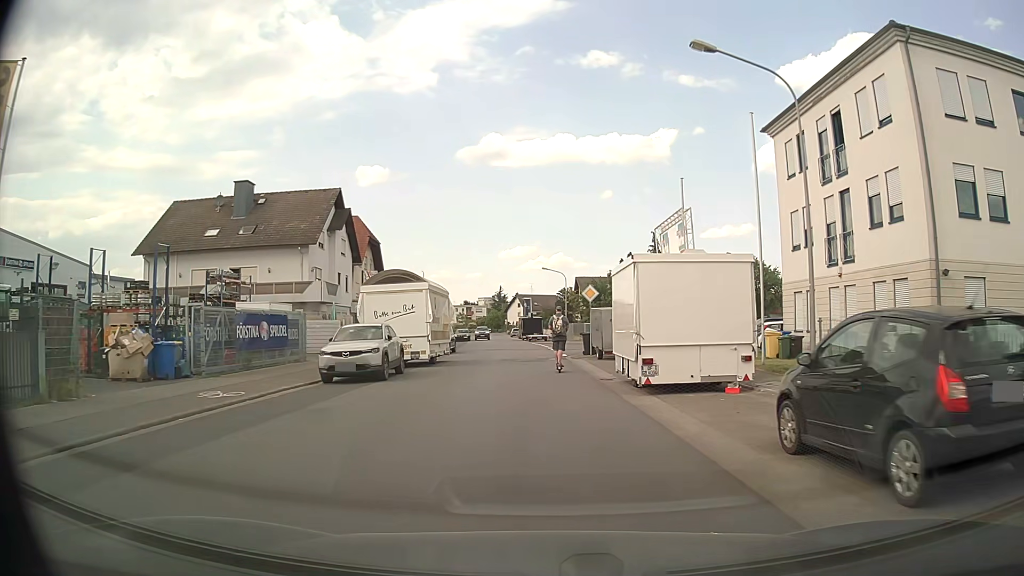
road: unclassified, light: Day
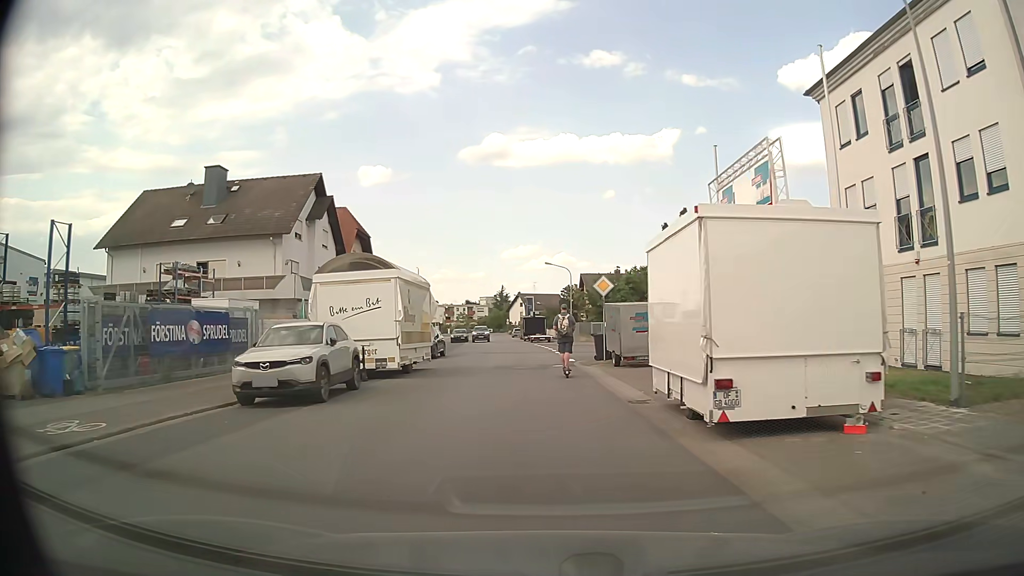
(0.0, +5.4) m; -1°
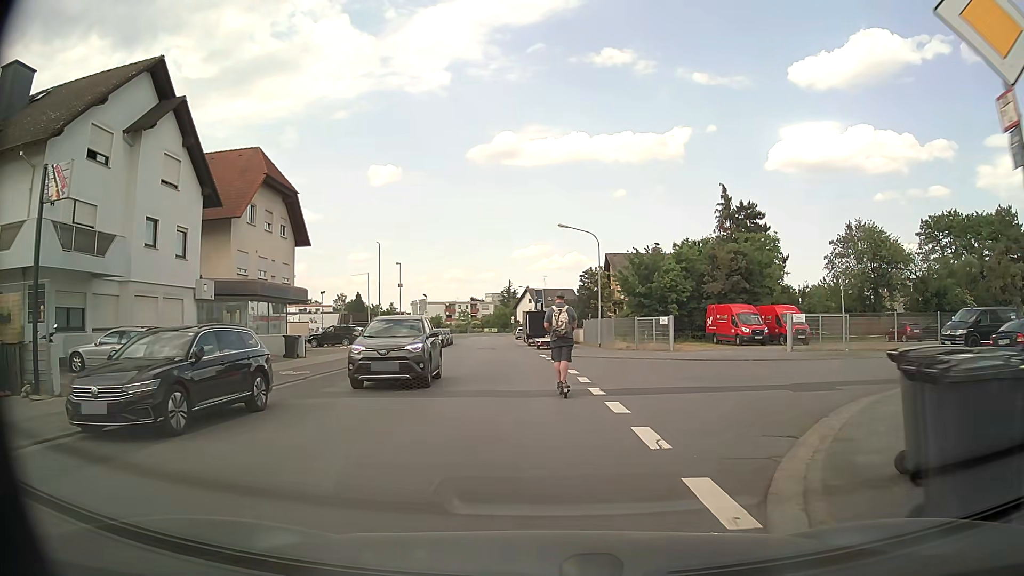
(0.0, +23.1) m; -1°
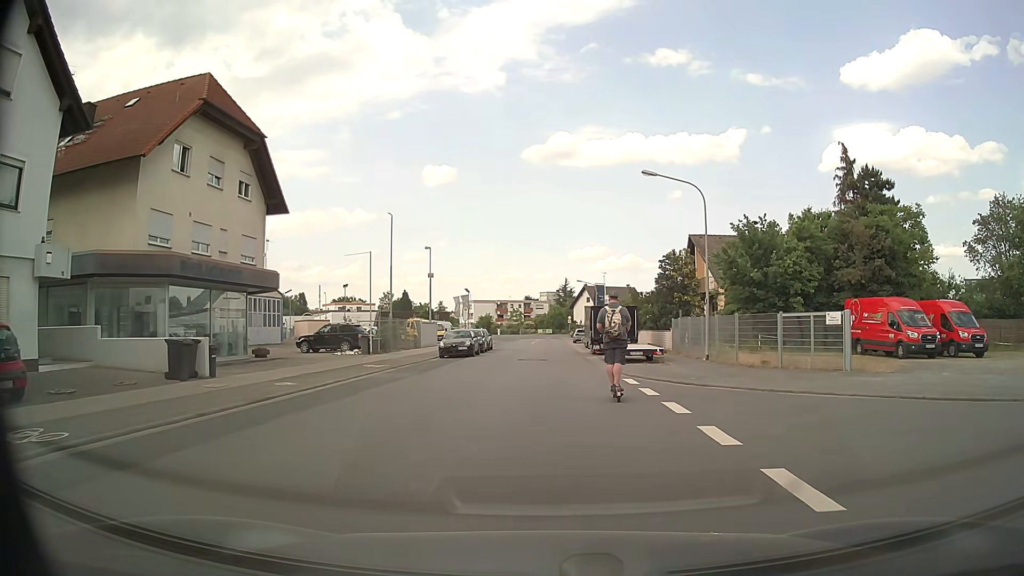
(-0.6, +14.6) m; -4°
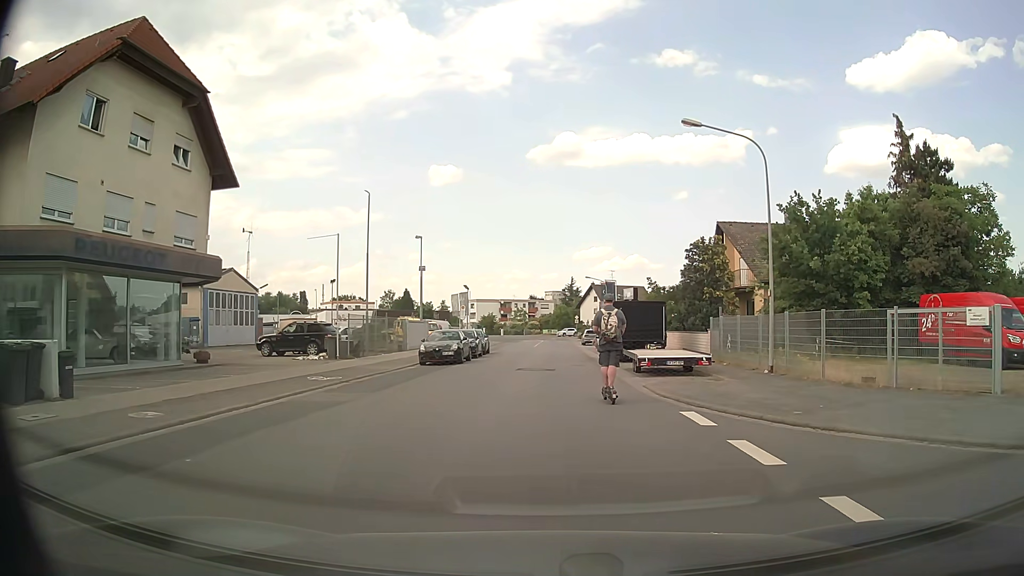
(0.0, +7.0) m; 0°
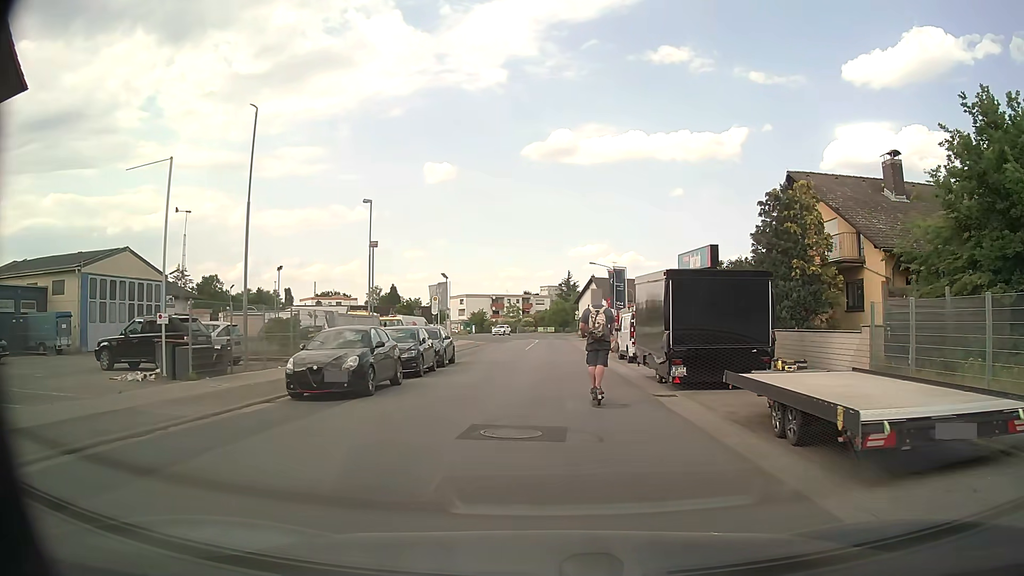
(+0.1, +14.5) m; +1°
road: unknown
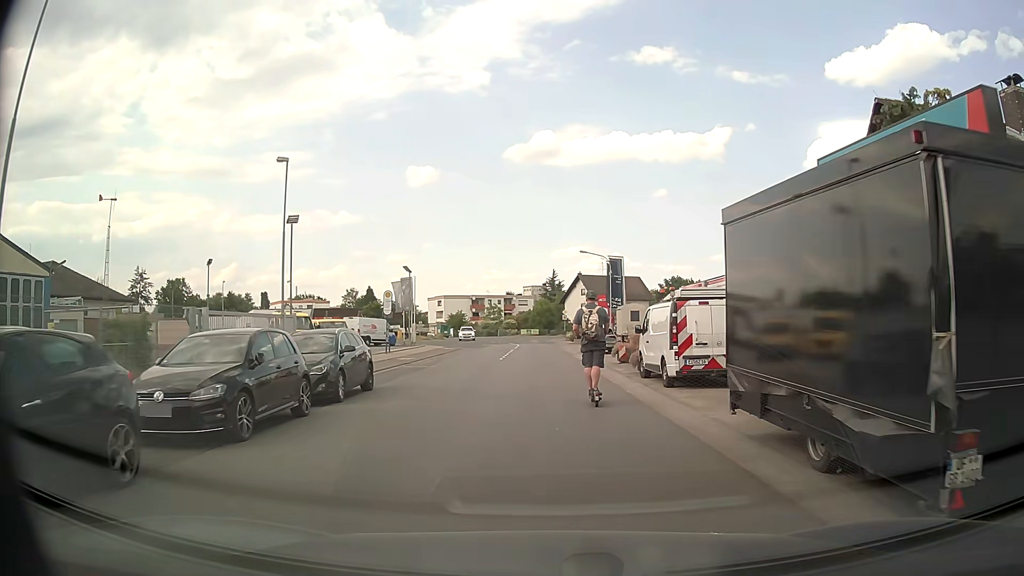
(+0.1, +10.9) m; +1°
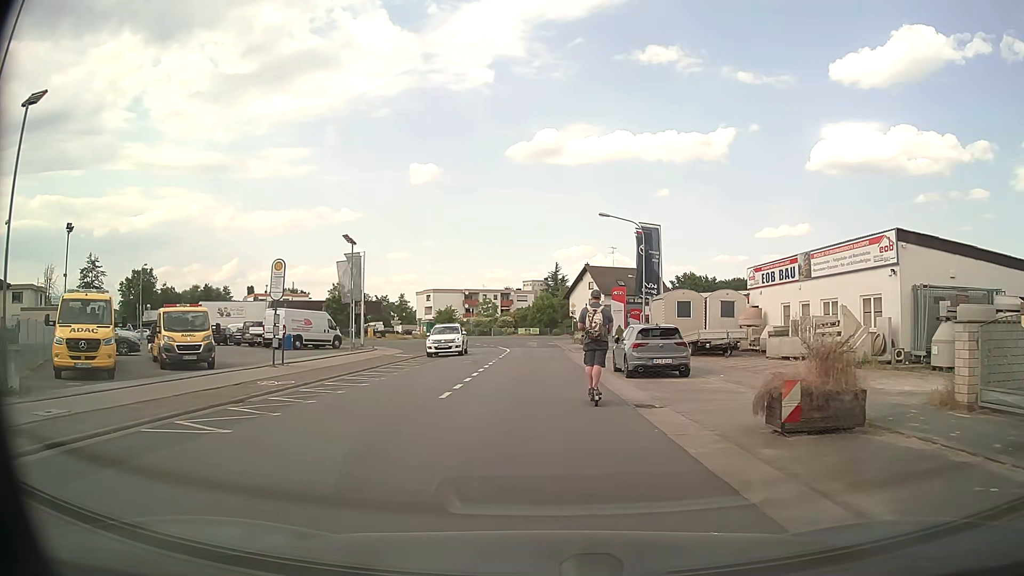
(0.0, +17.8) m; 0°
